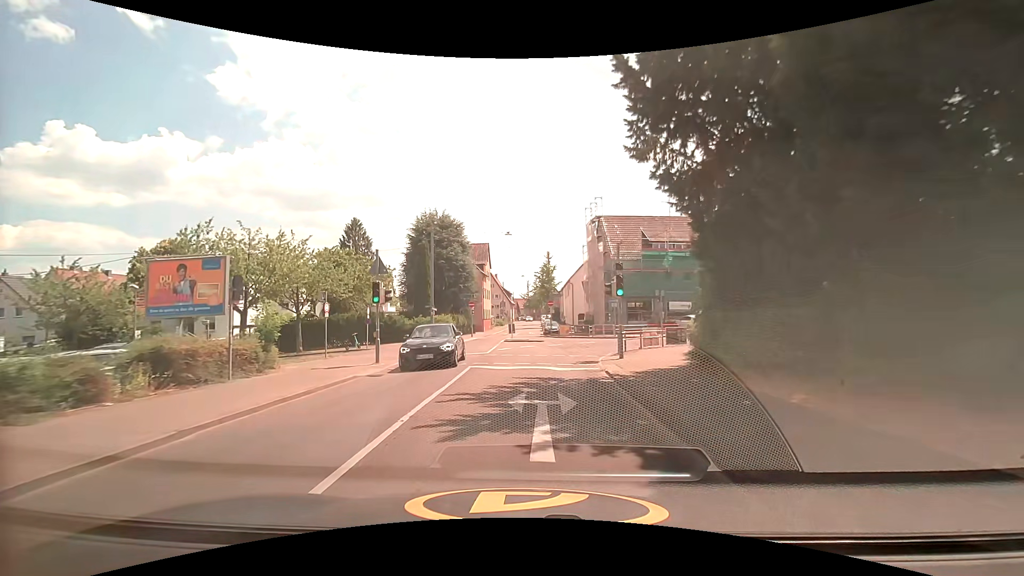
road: tertiary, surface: asphalt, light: Day
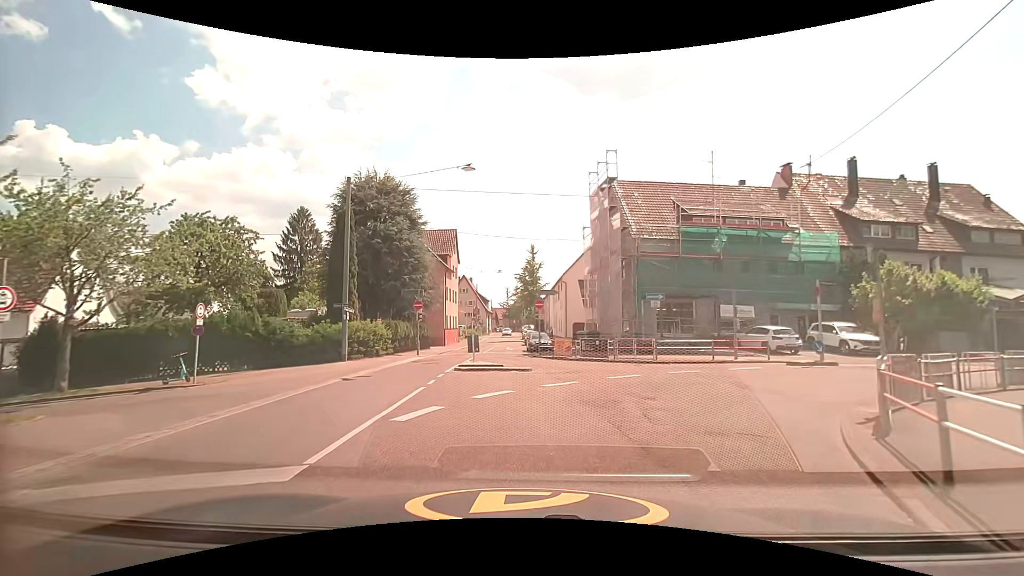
(+0.3, +17.0) m; +4°
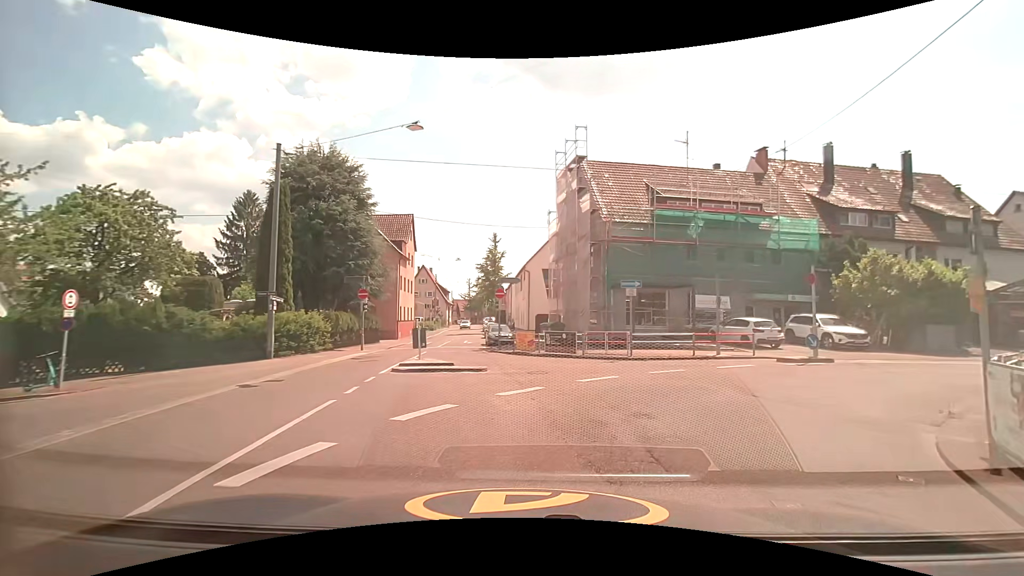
(0.0, +3.2) m; +4°
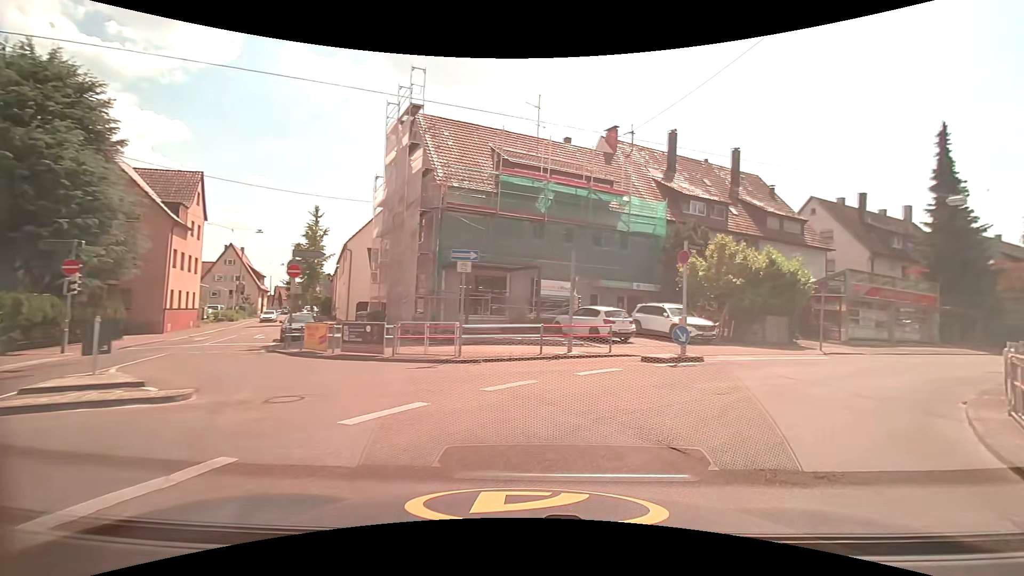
(+0.8, +6.0) m; +17°
